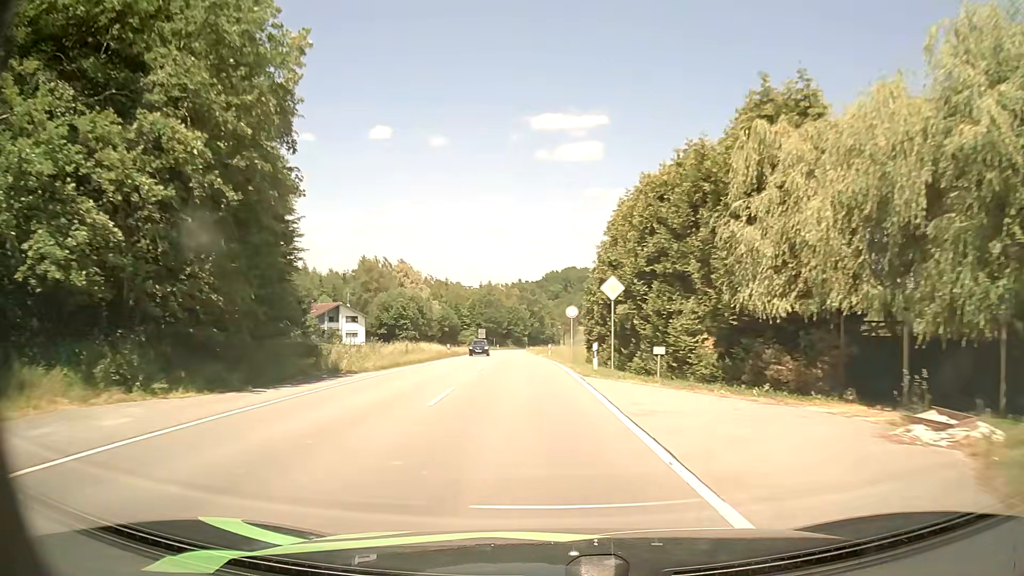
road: tertiary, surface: asphalt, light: Day
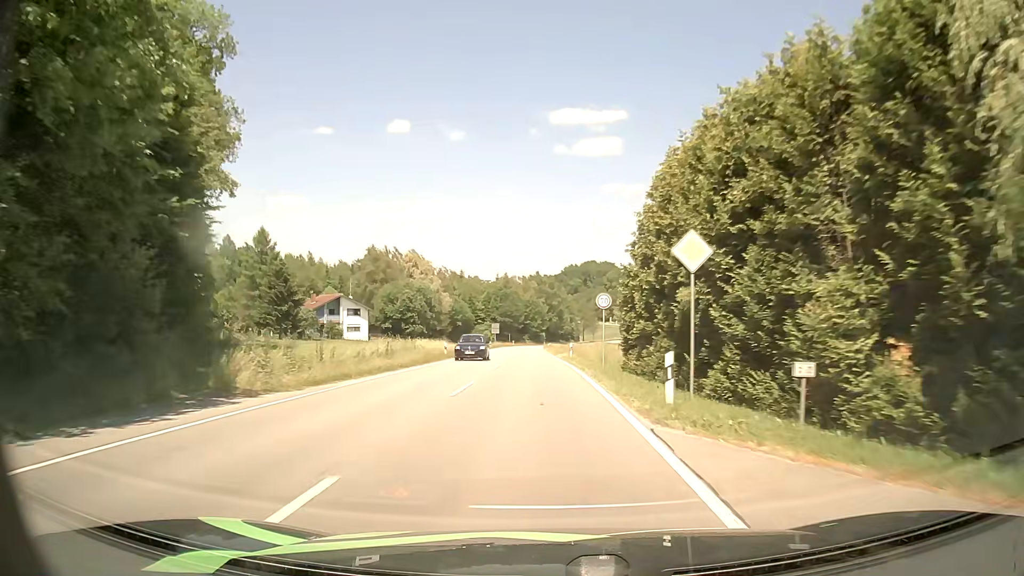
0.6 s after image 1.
(-0.2, +10.4) m; -2°
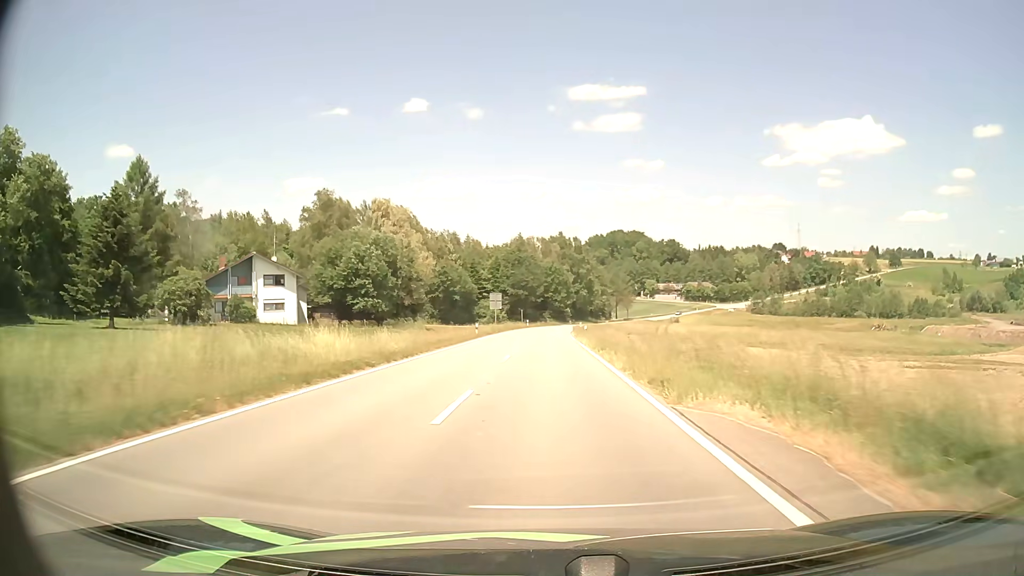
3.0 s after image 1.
(-1.0, +43.0) m; -2°
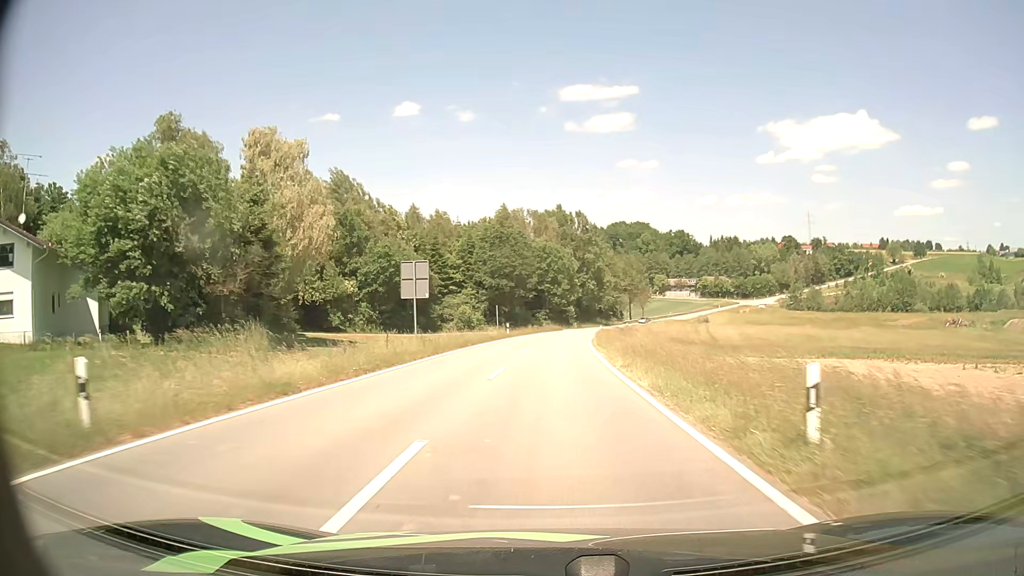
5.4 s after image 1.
(+0.1, +42.4) m; 0°
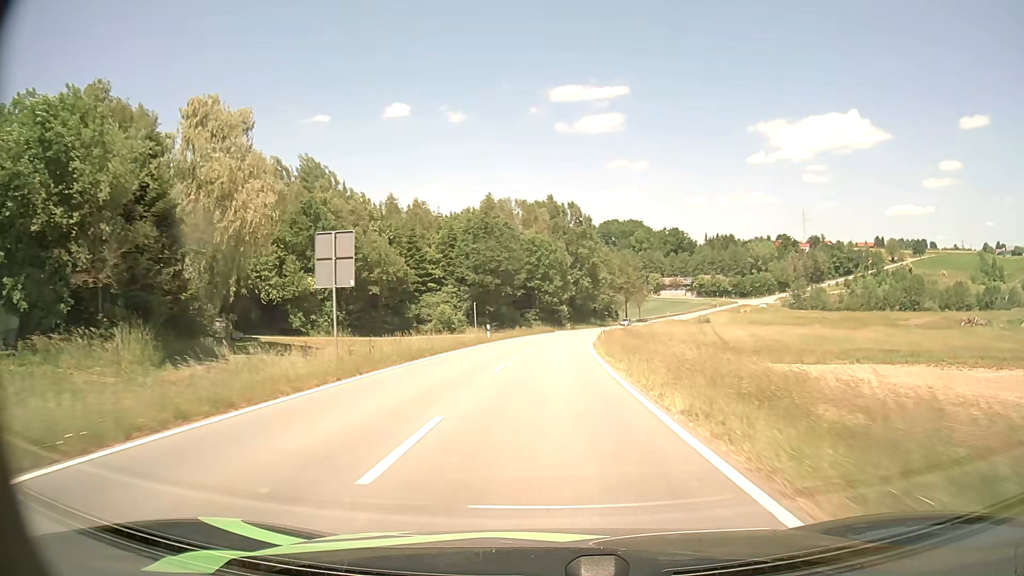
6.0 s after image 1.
(0.0, +10.3) m; +1°
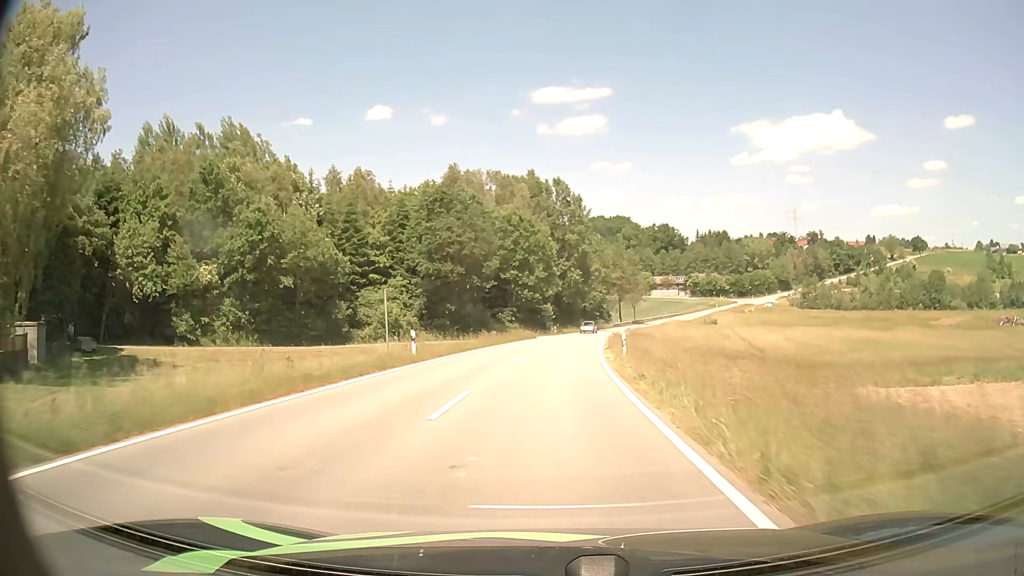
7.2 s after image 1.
(+0.3, +21.2) m; +2°
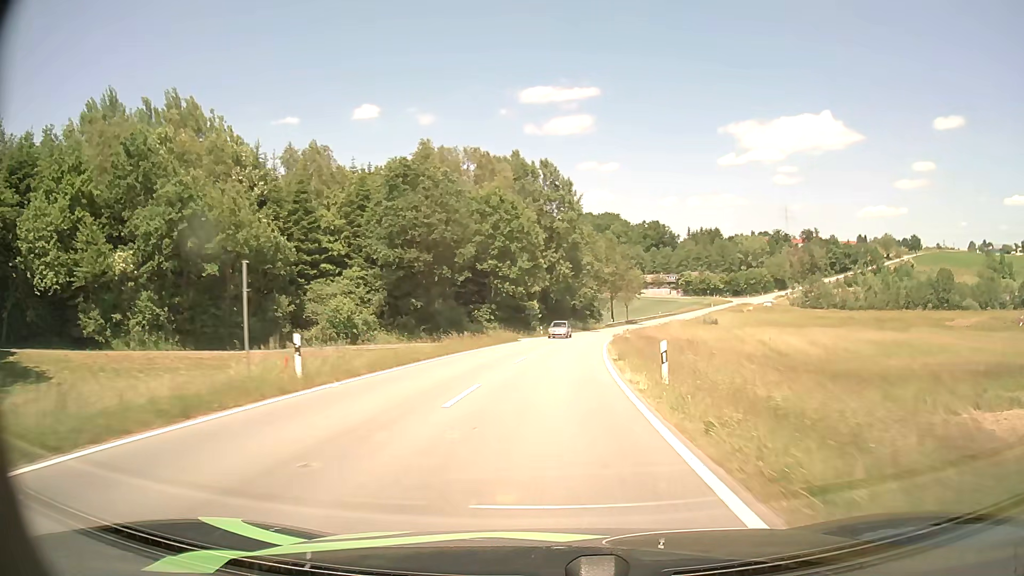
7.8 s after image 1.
(+0.1, +10.8) m; +1°
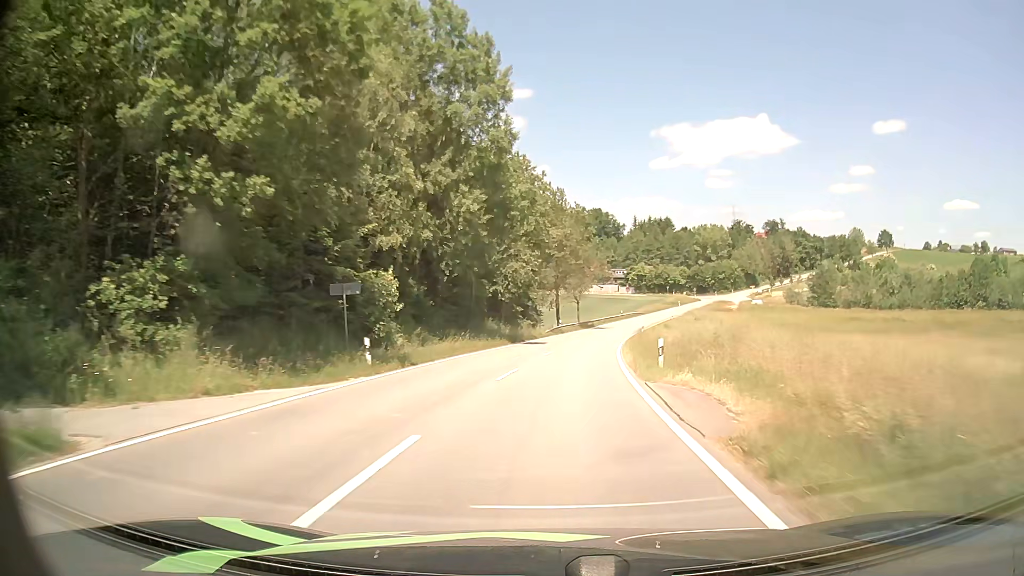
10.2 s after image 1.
(+2.4, +44.8) m; +6°
(0, +10) (+1, +20) (+2, +30) (+3, +40) (+4, +50) (+6, +60) (+8, +69) (+10, +79) (+12, +89) (+15, +99) m
